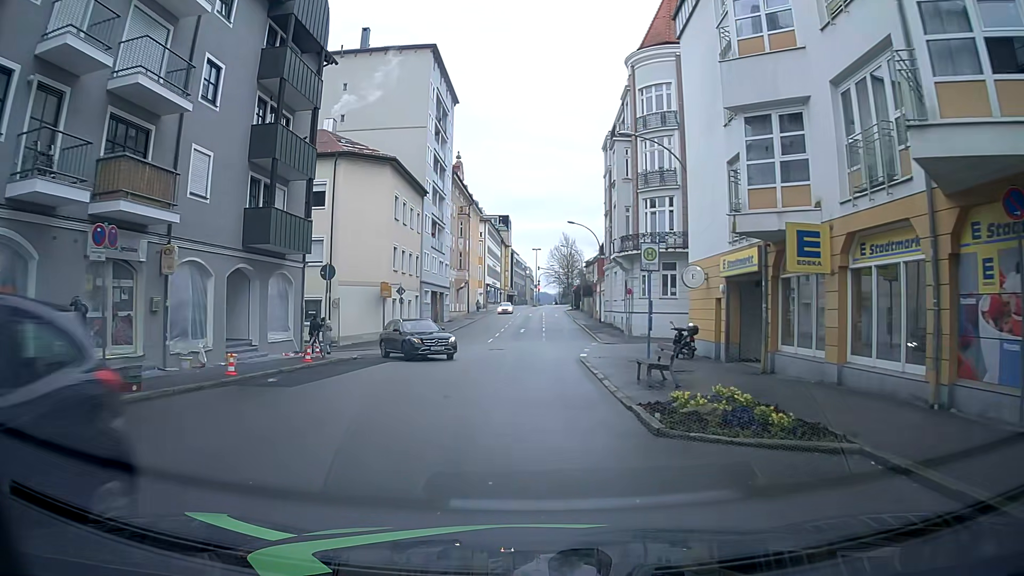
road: tertiary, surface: asphalt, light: Day
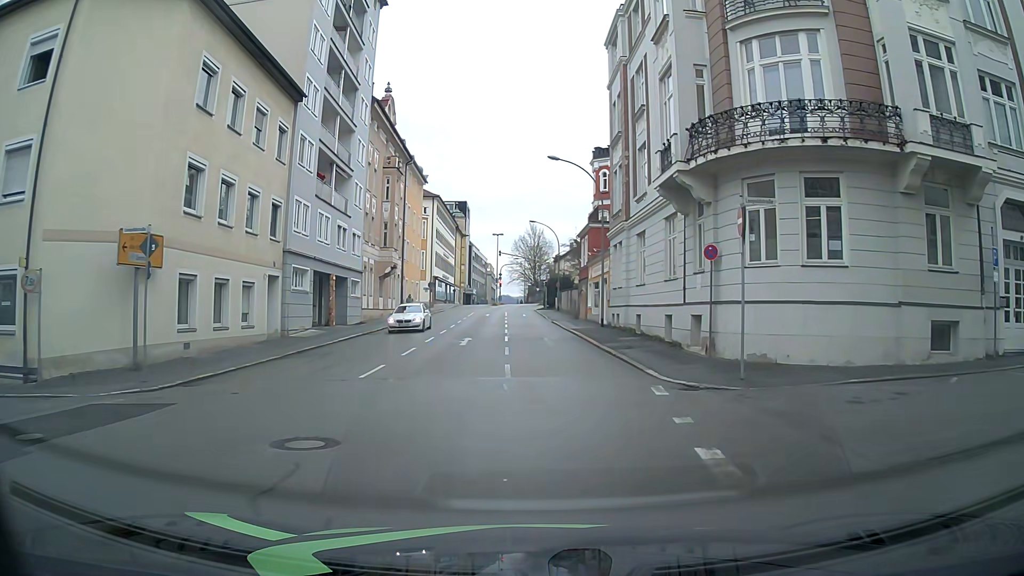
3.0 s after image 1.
(0.0, +24.2) m; +1°
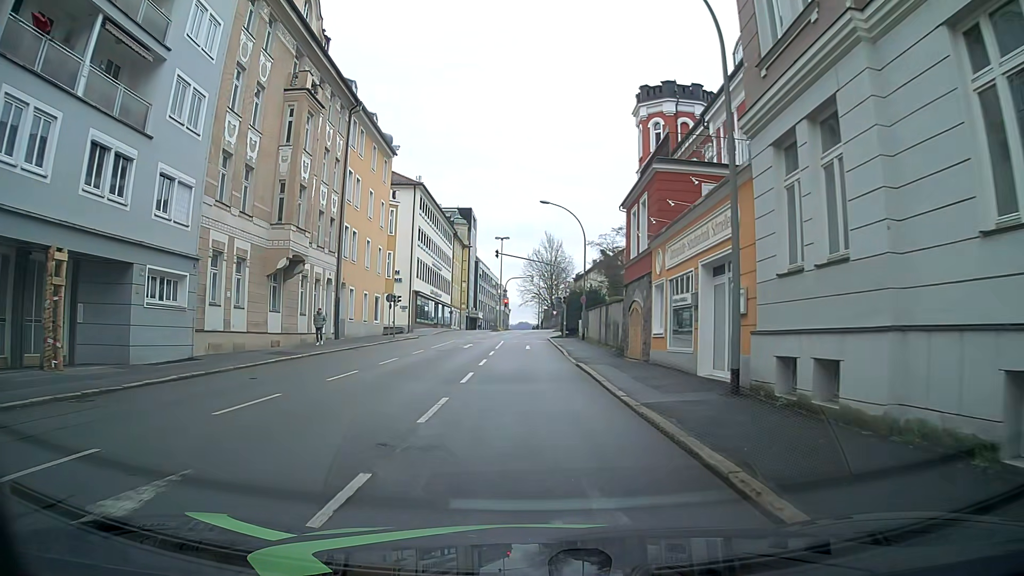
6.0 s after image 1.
(+0.8, +23.4) m; 0°
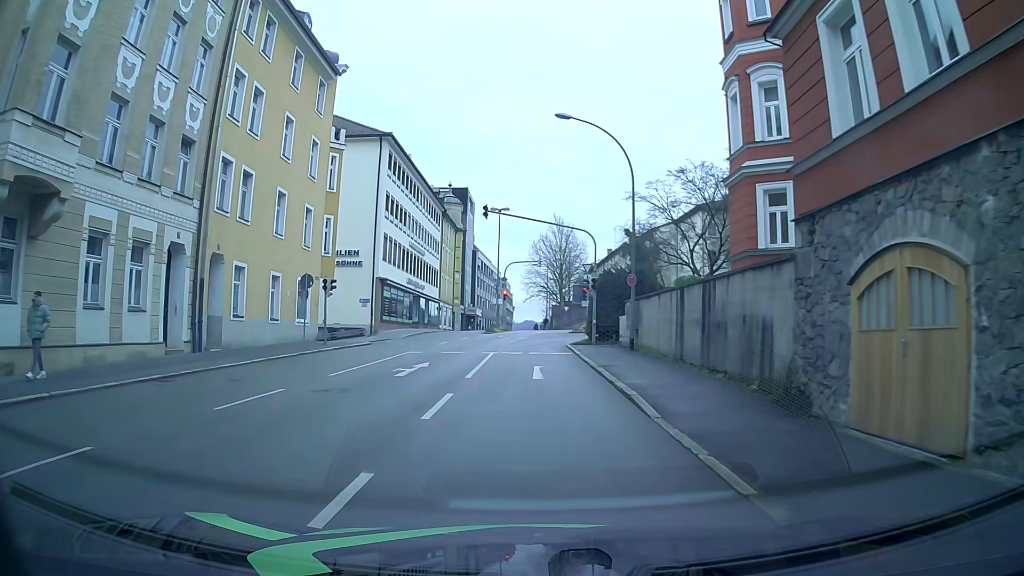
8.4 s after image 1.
(-0.2, +18.3) m; -1°
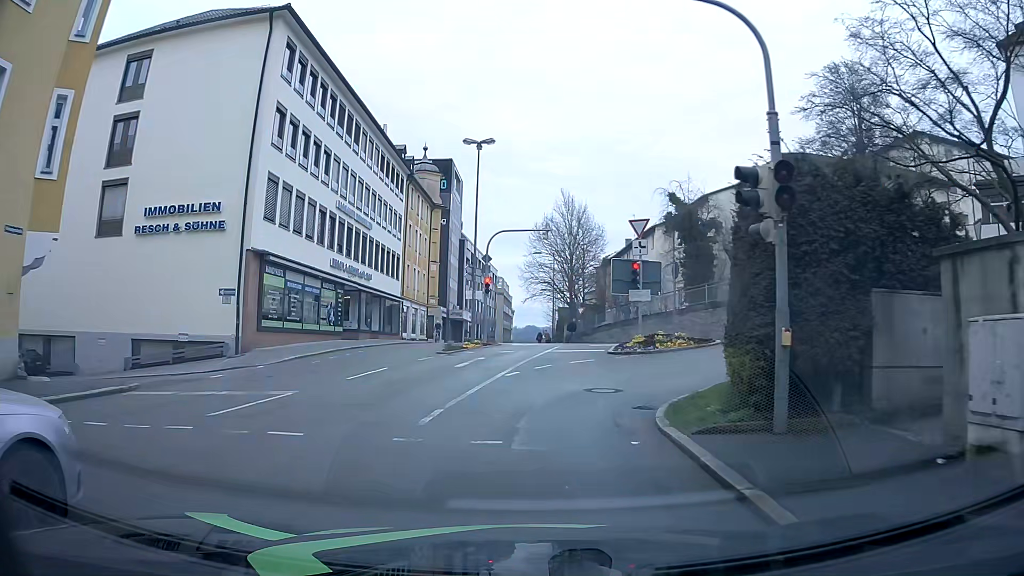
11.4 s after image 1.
(+0.1, +23.3) m; -1°
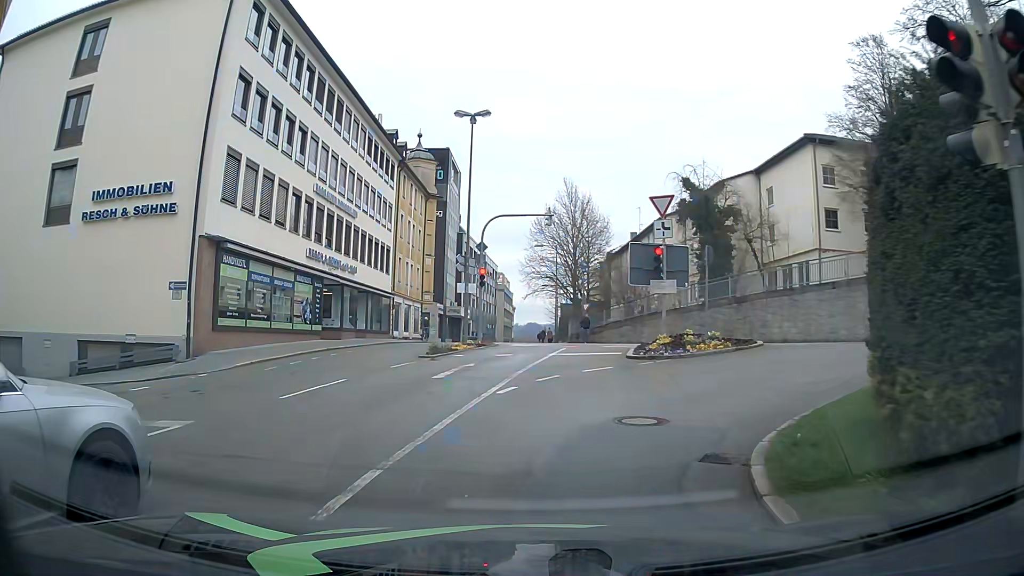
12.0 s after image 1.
(+0.1, +4.1) m; +2°
